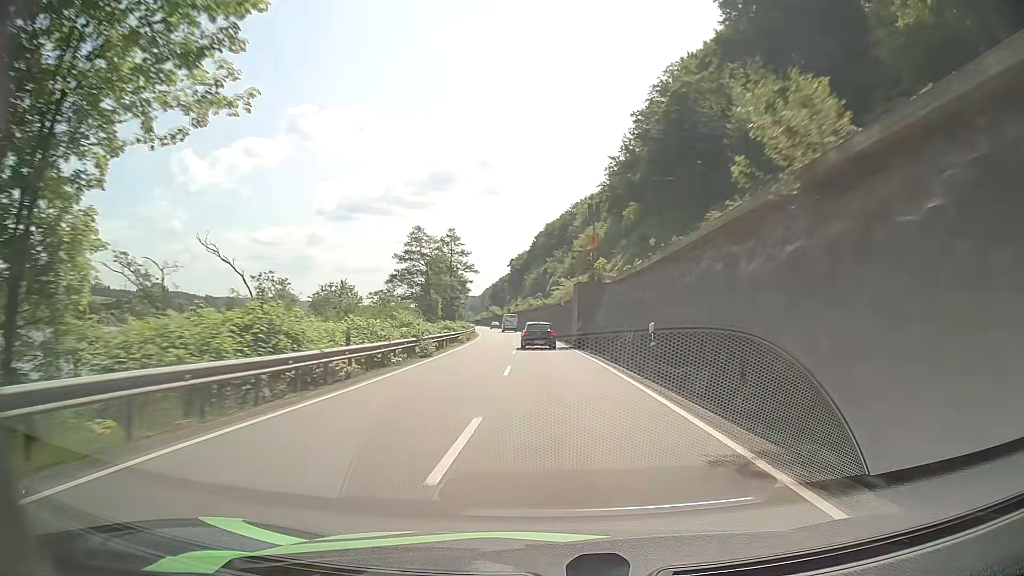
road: primary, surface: asphalt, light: Day
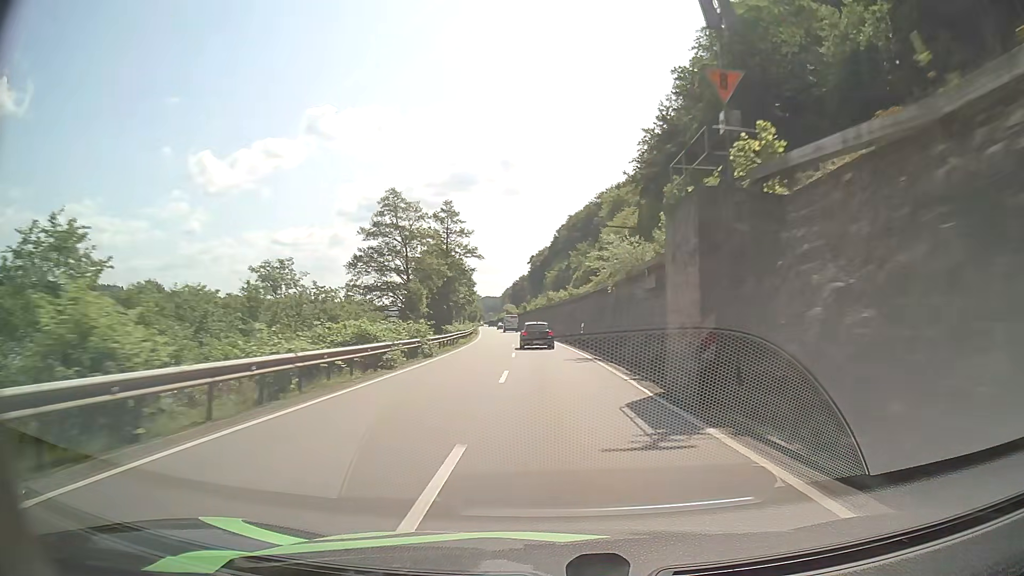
(-0.7, +26.1) m; -2°
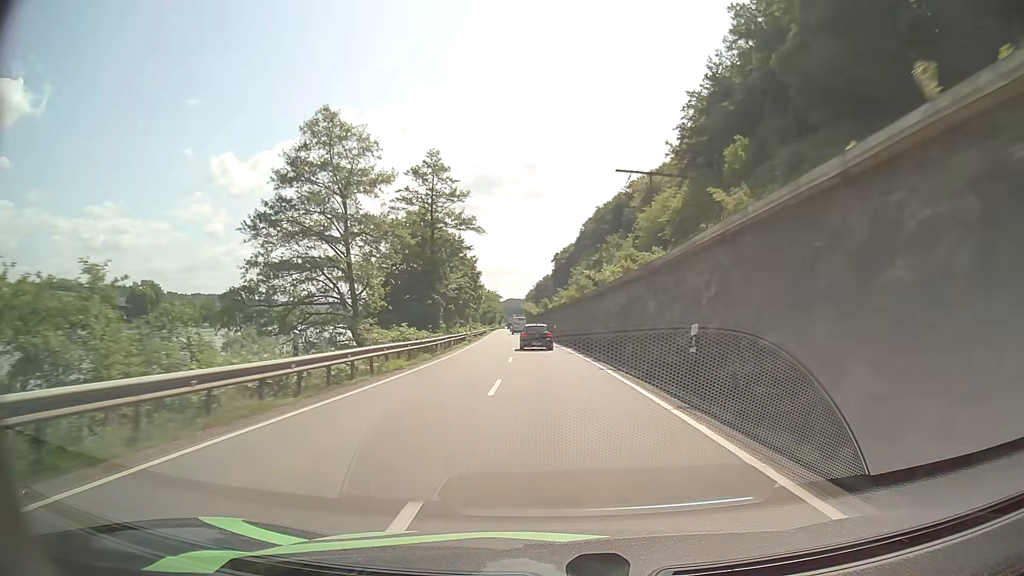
(-0.4, +26.3) m; -2°
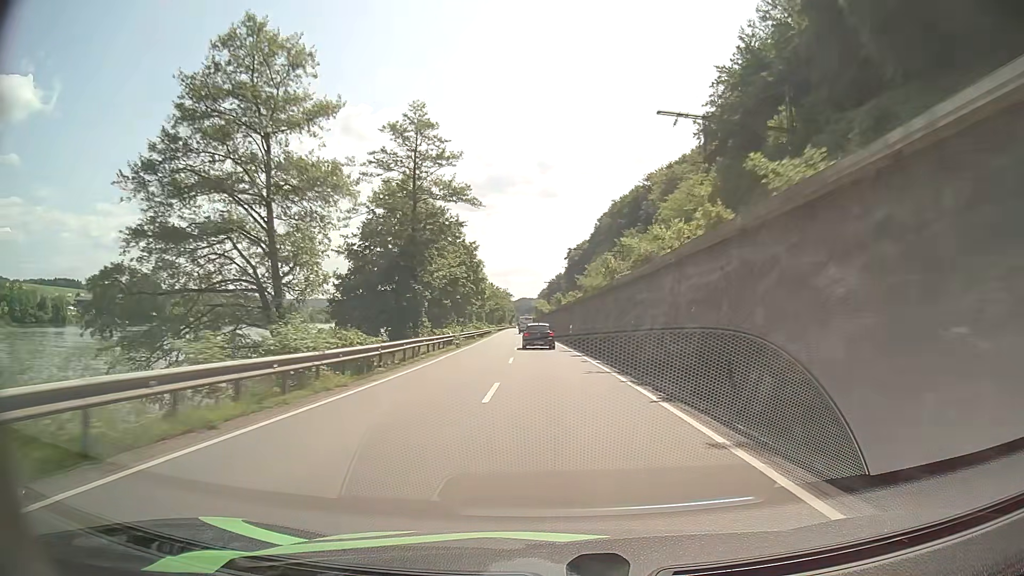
(-0.2, +13.3) m; -1°
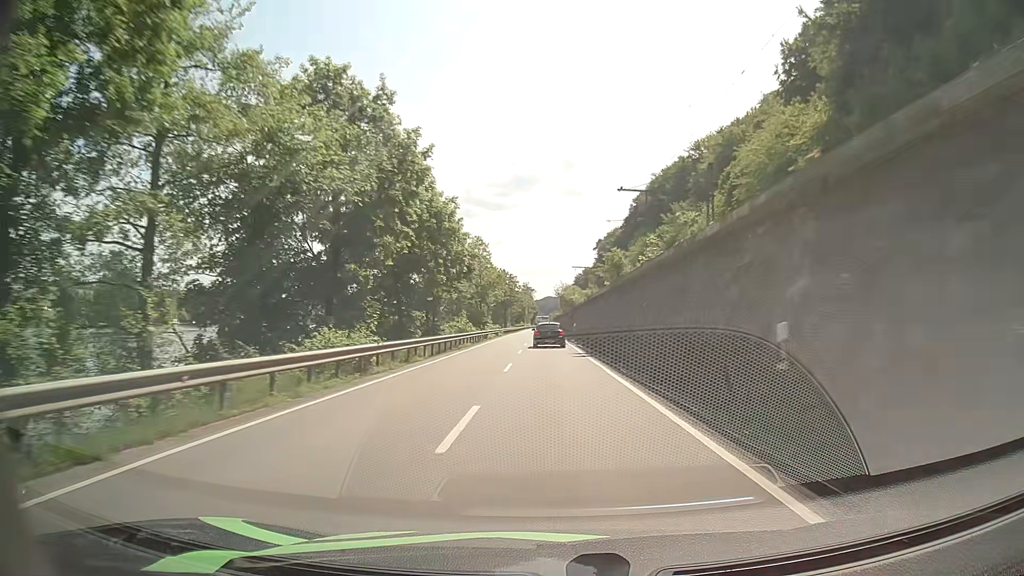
(-0.9, +40.7) m; -2°
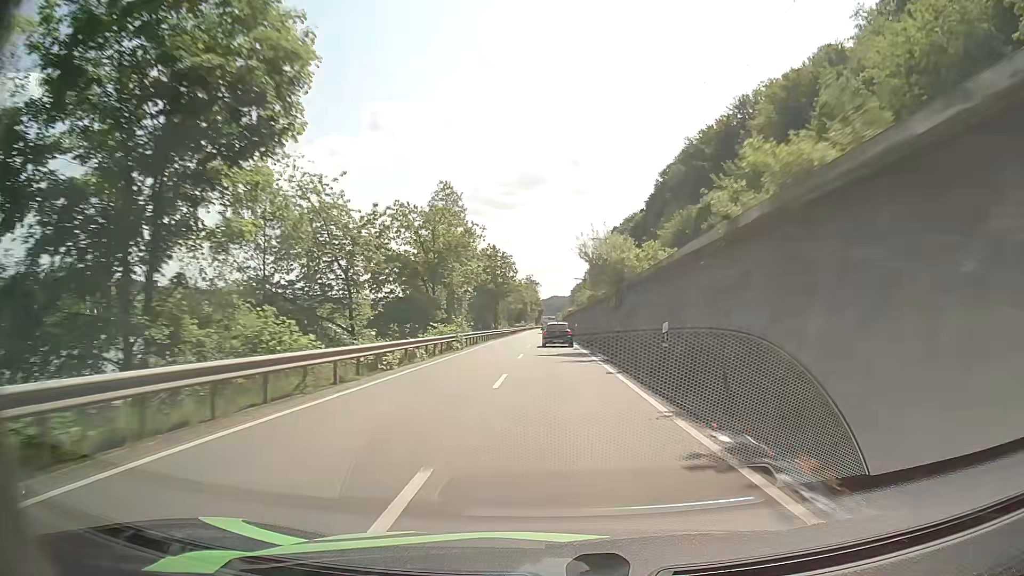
(-0.4, +40.5) m; -1°
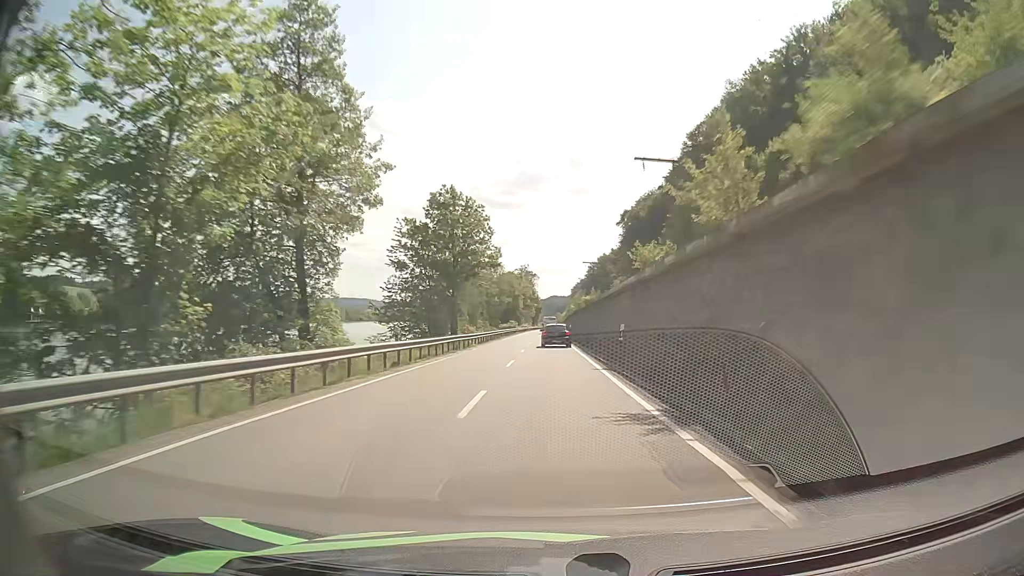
(+0.1, +40.3) m; 0°
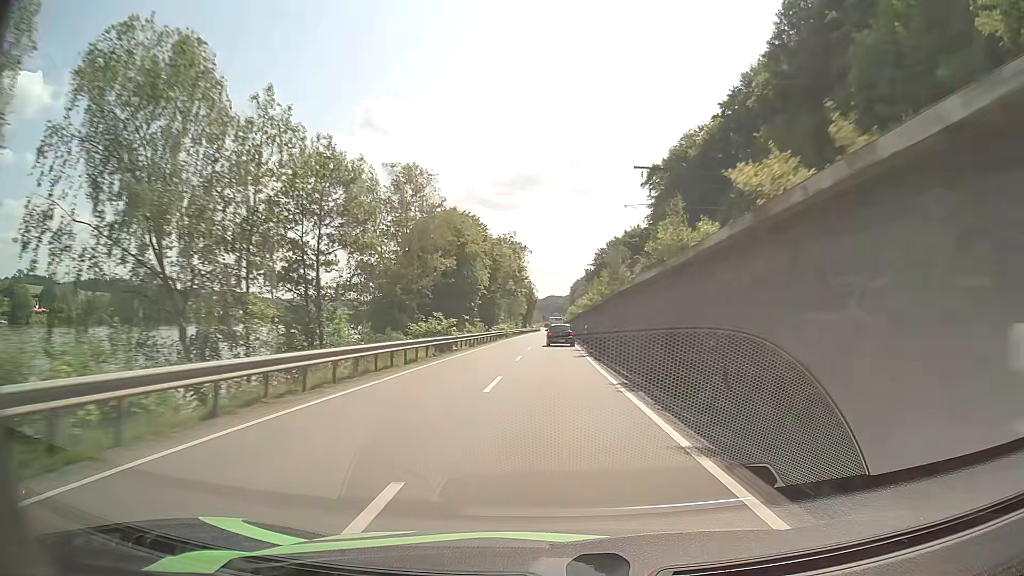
(-0.1, +67.8) m; 0°
(0, +10) (0, +20) (0, +30) (0, +40) (+1, +50) (+1, +60) (+1, +70) (+1, +80) (+1, +90) (+1, +100) m
